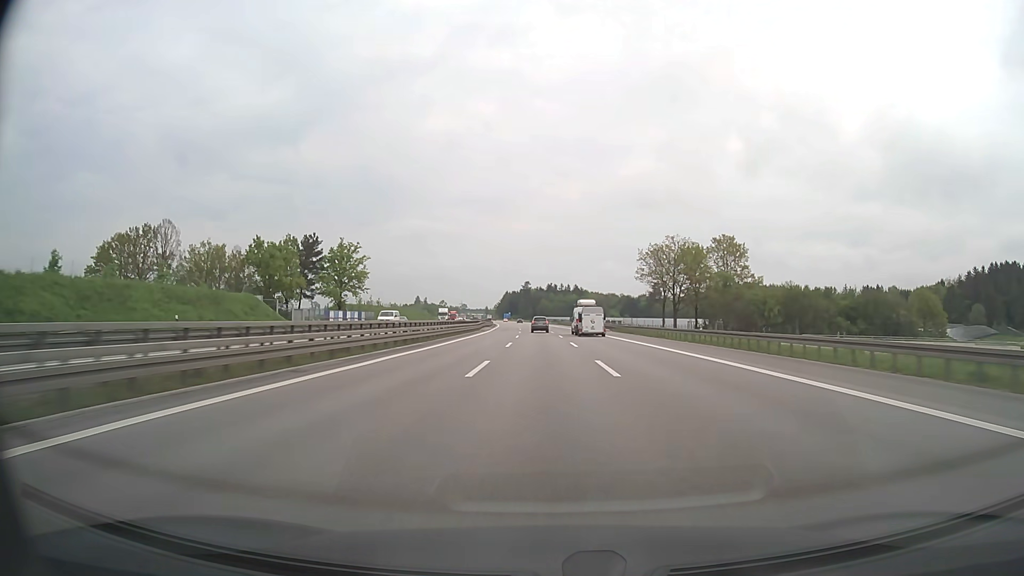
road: motorway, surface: asphalt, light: Day
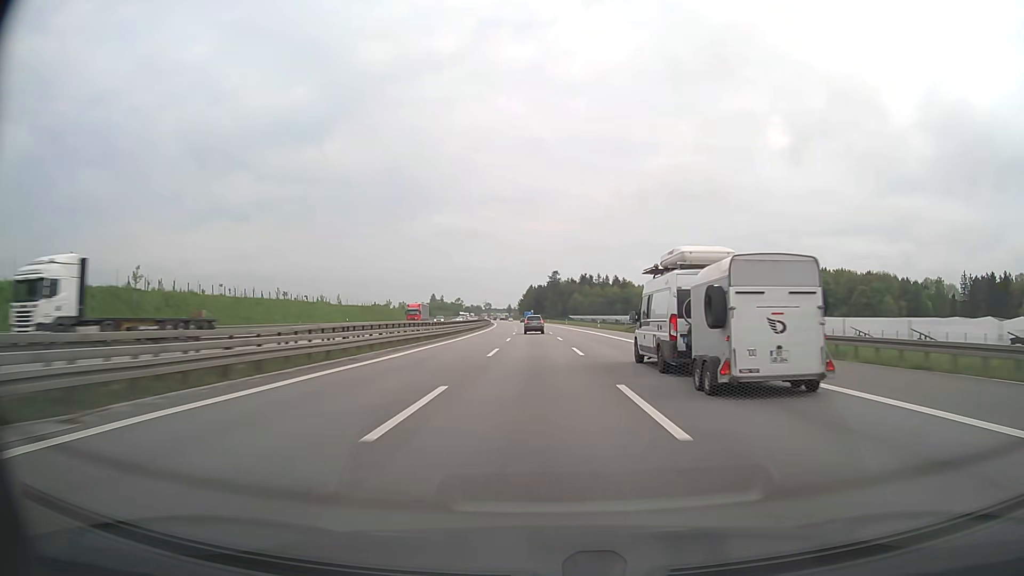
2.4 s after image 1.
(-2.1, +98.6) m; -2°
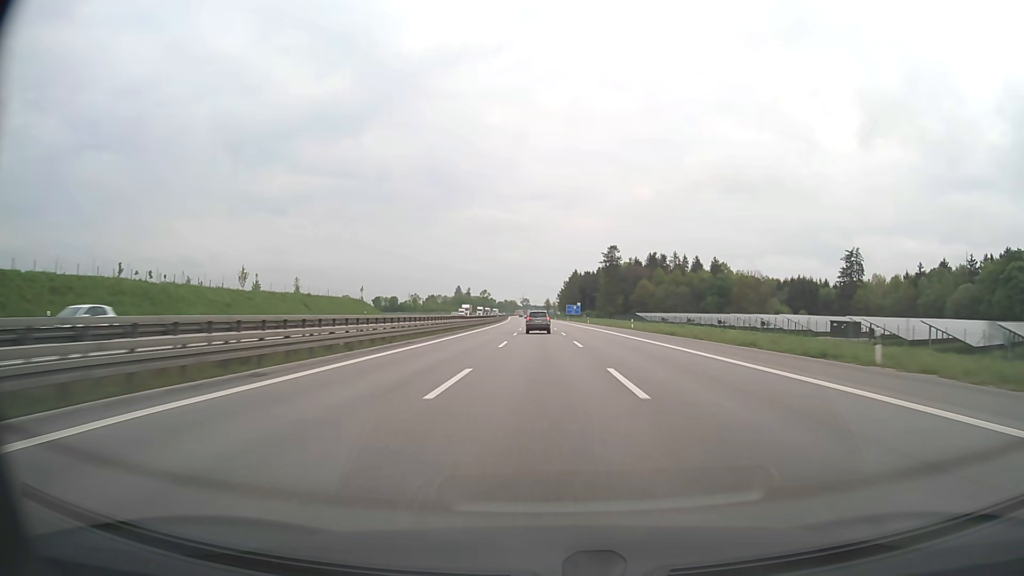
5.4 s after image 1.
(-4.2, +122.4) m; -4°
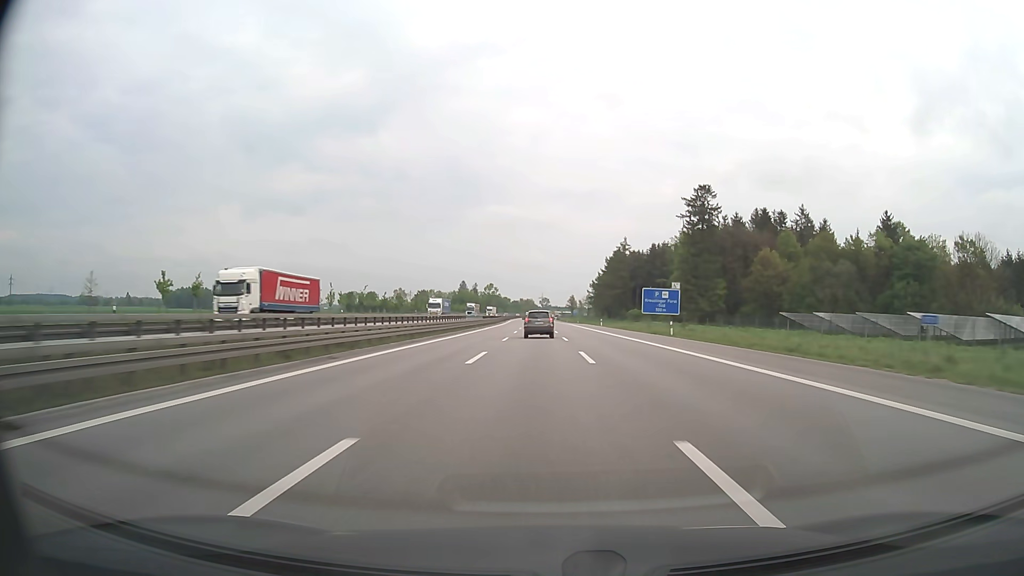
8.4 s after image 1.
(-2.0, +117.4) m; -2°
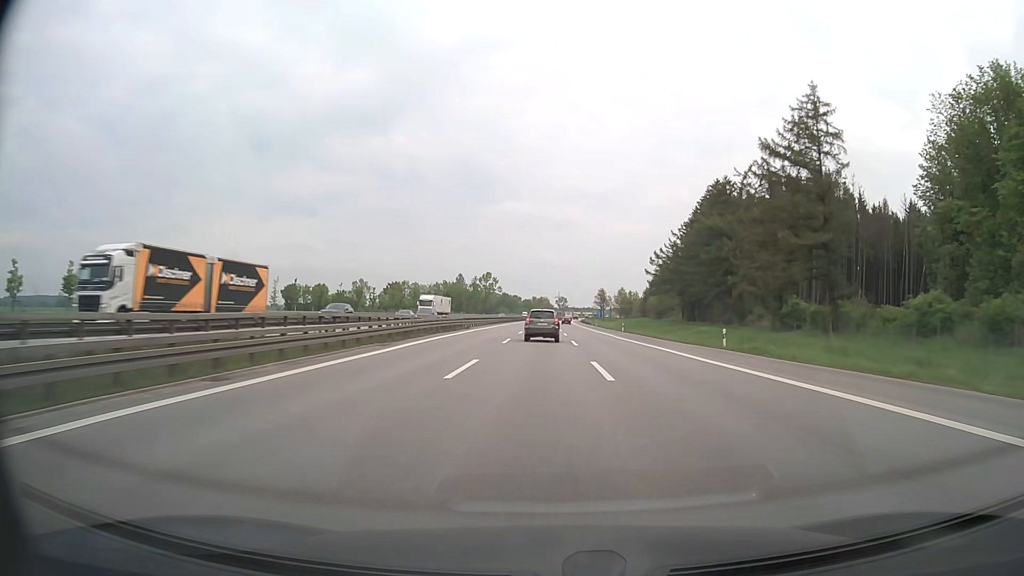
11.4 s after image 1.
(-1.4, +112.4) m; -1°
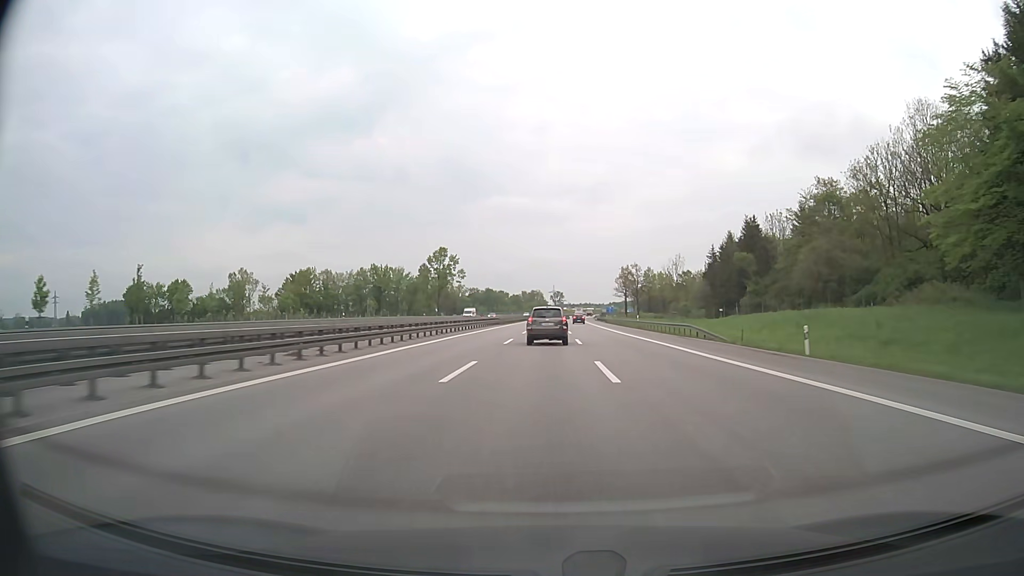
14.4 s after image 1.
(+0.2, +108.8) m; 0°
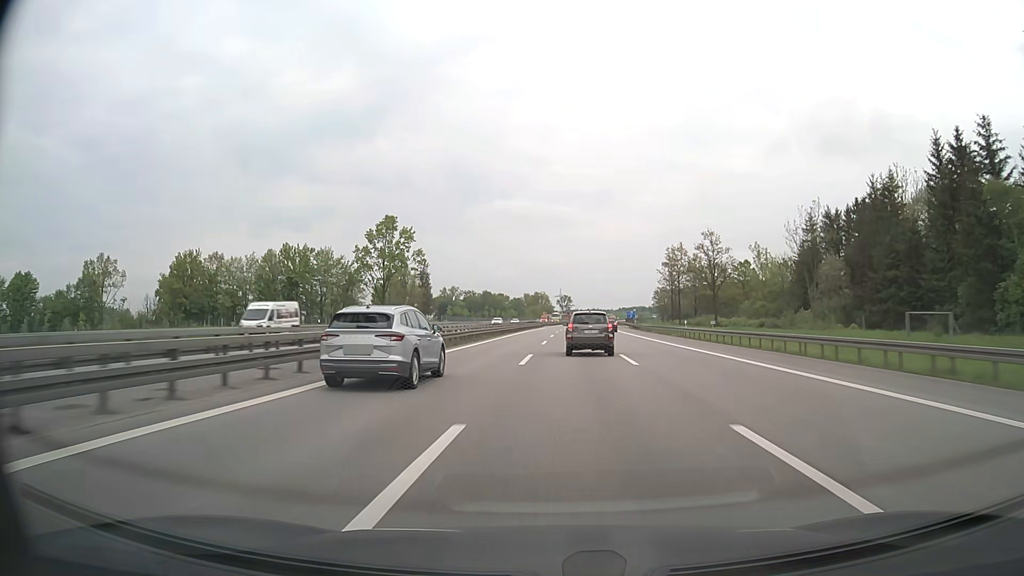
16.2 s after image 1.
(-0.2, +65.1) m; 0°
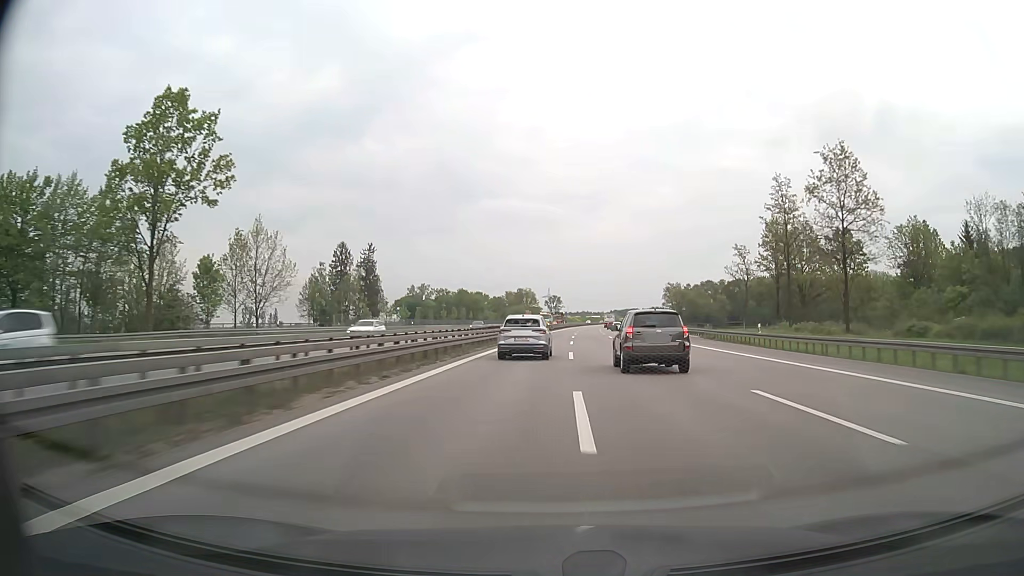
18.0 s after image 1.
(+0.3, +67.8) m; +1°
(0, +10) (0, +20) (0, +30) (0, +40) (+1, +50) (+1, +60) (+1, +70) (+2, +80) (+2, +90) (+2, +100) m
